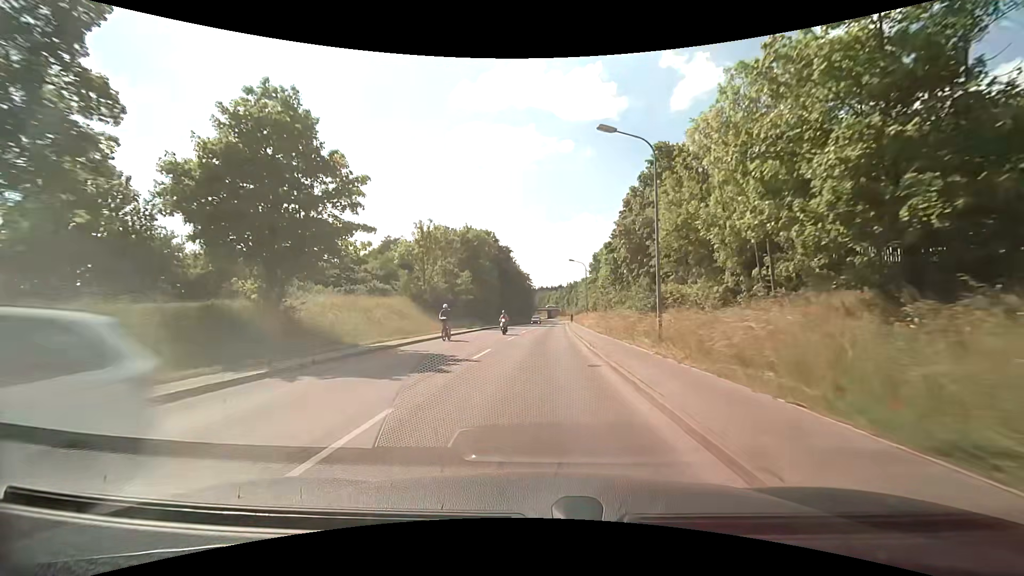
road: tertiary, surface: asphalt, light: Day
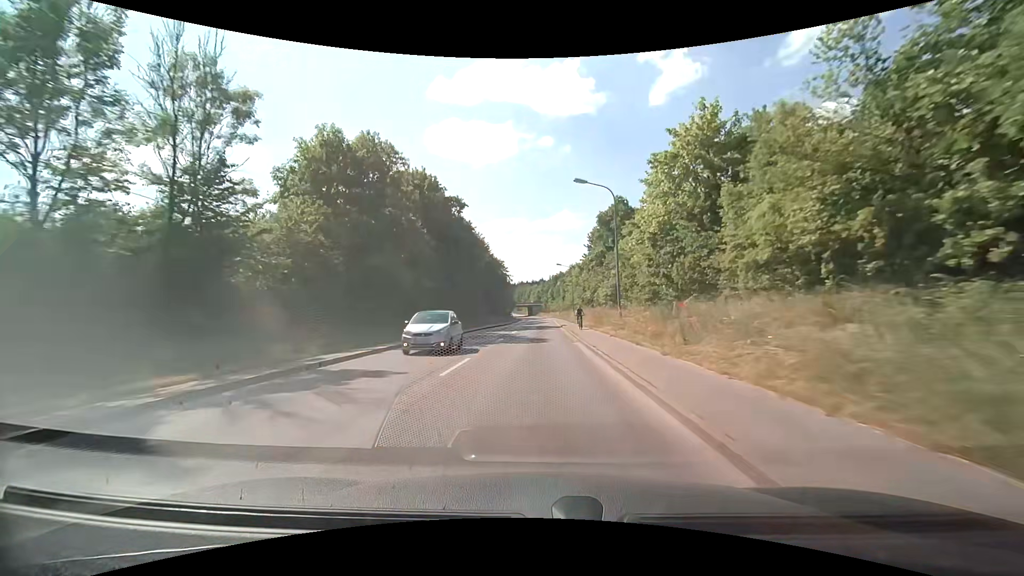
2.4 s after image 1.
(+0.9, +41.1) m; +2°
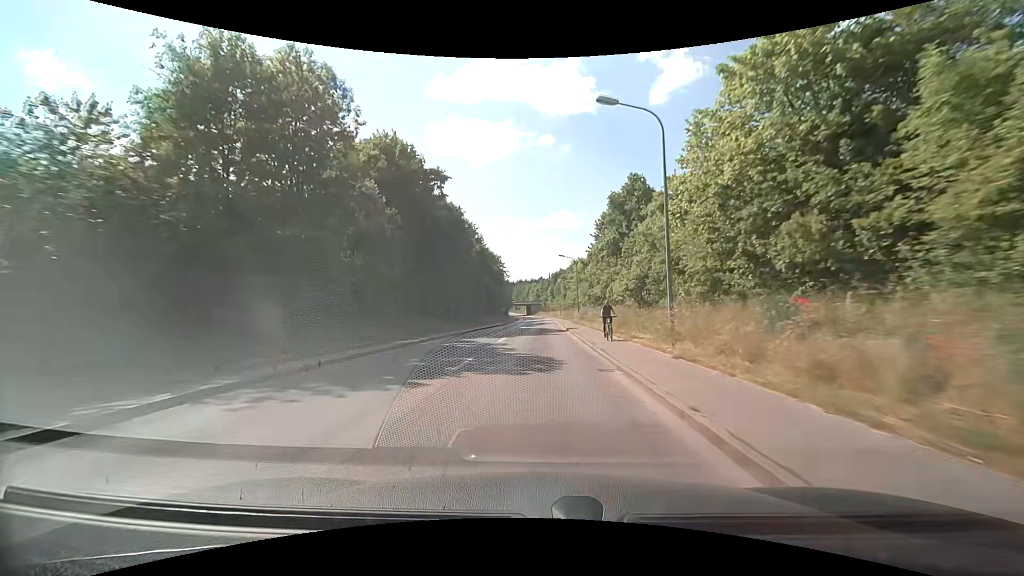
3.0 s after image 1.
(0.0, +11.4) m; 0°
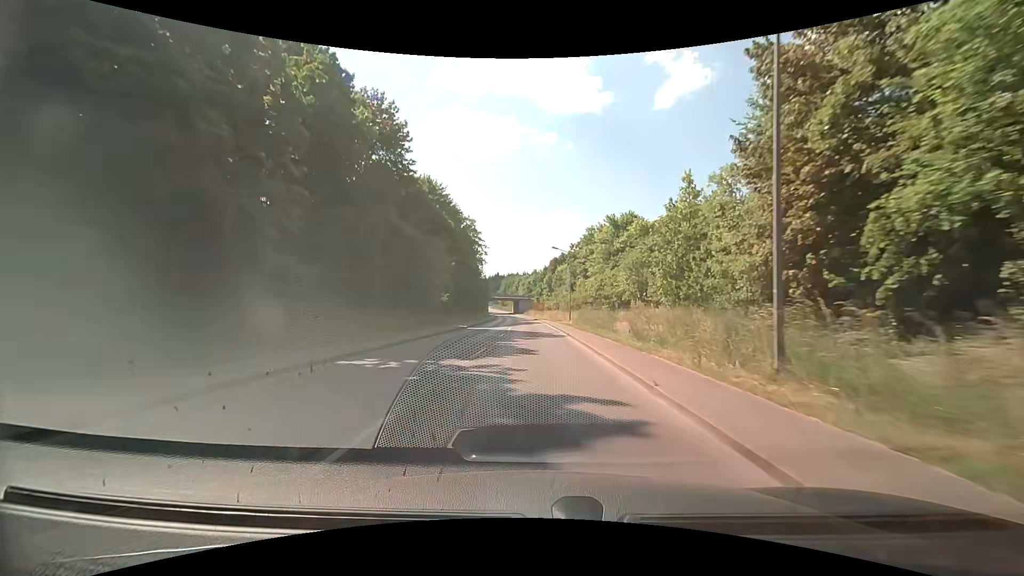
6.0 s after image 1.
(+0.7, +57.0) m; +1°
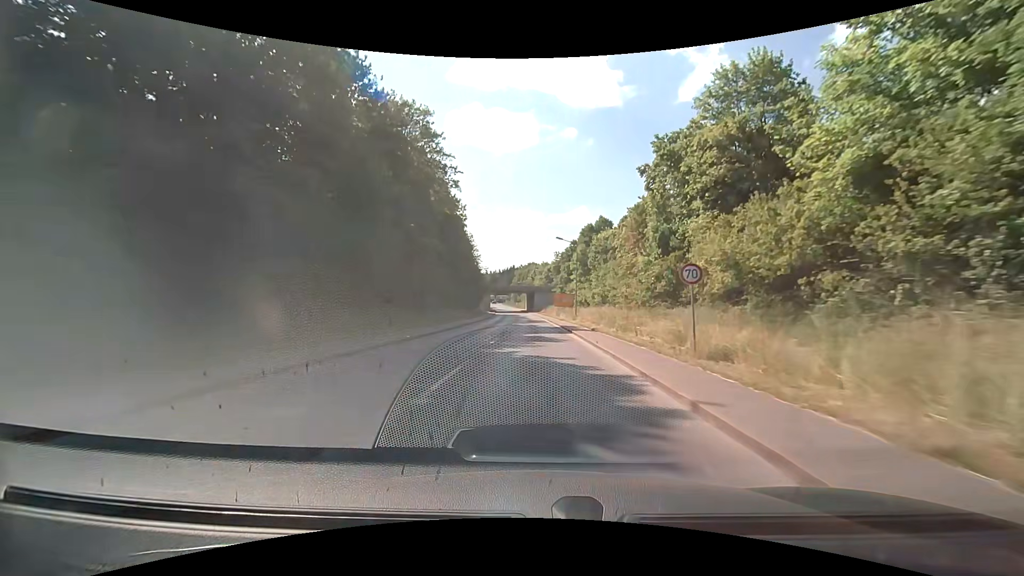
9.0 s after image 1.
(-0.7, +55.1) m; -2°
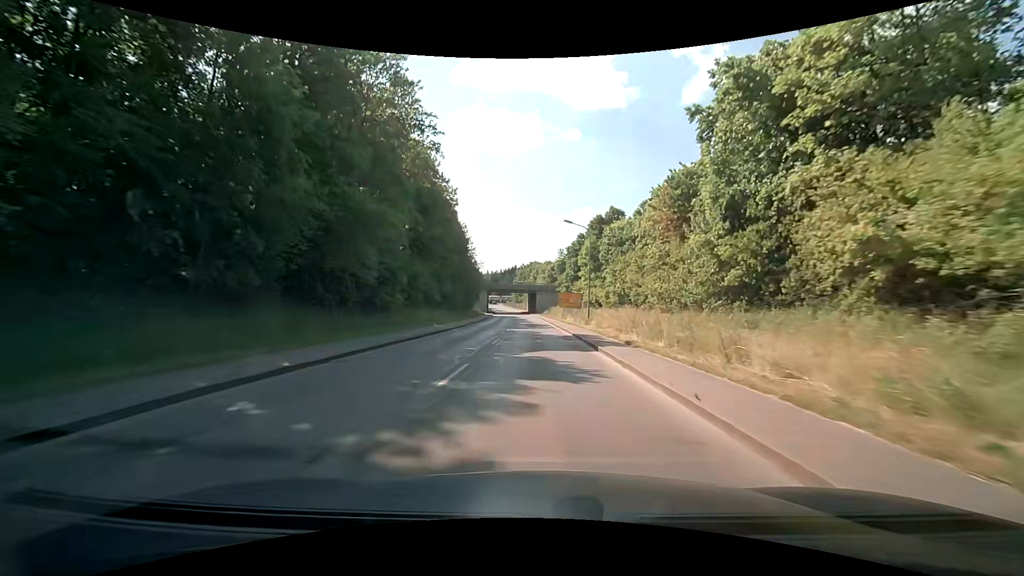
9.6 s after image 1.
(-0.1, +11.0) m; -1°
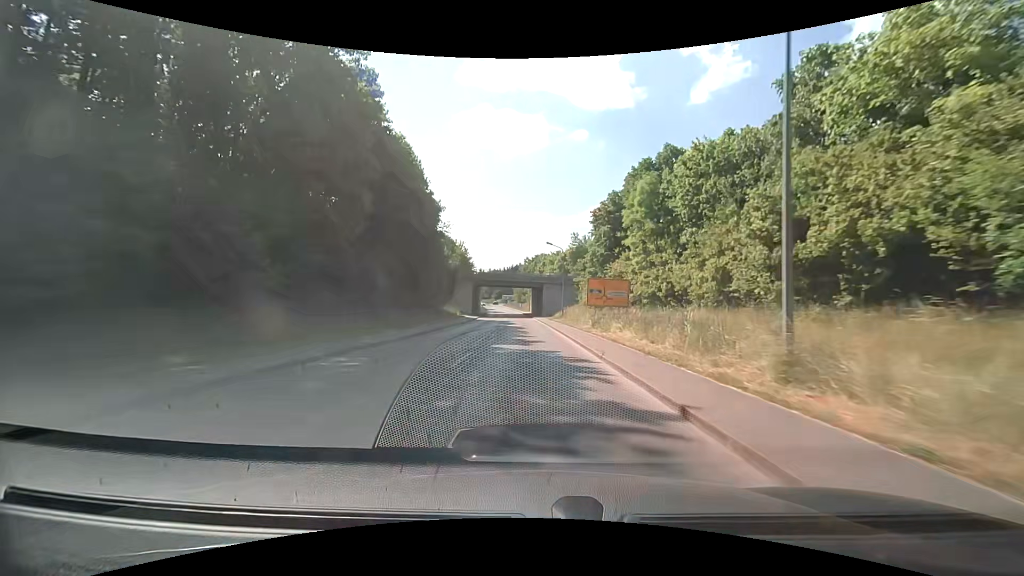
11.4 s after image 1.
(0.0, +33.2) m; -1°
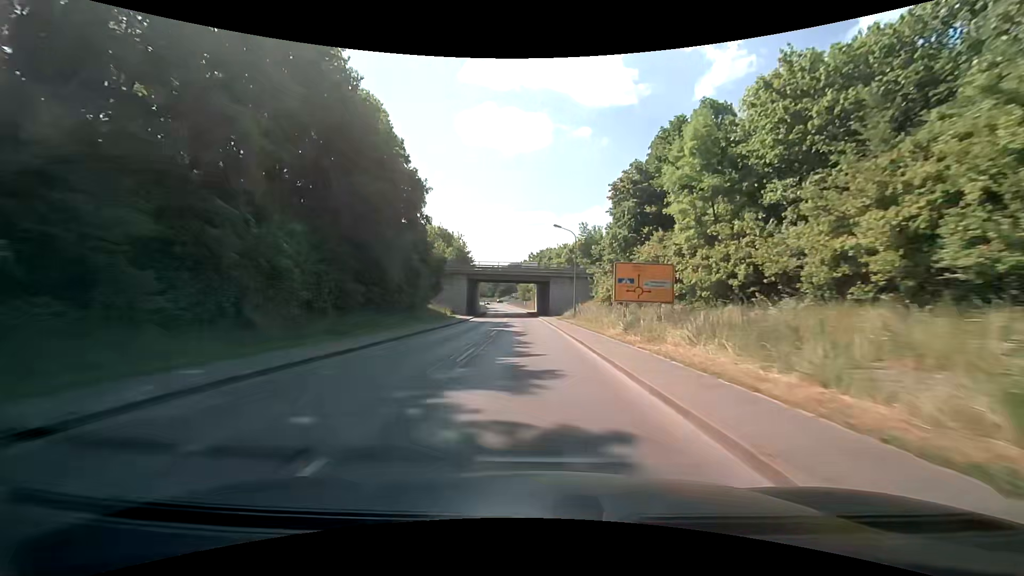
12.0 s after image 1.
(0.0, +11.1) m; 0°
(0, +10) (0, +20) (-1, +30) (-1, +40) (-1, +50) (-2, +60) (-3, +70) (-4, +80) (-5, +90) (-5, +100) m
